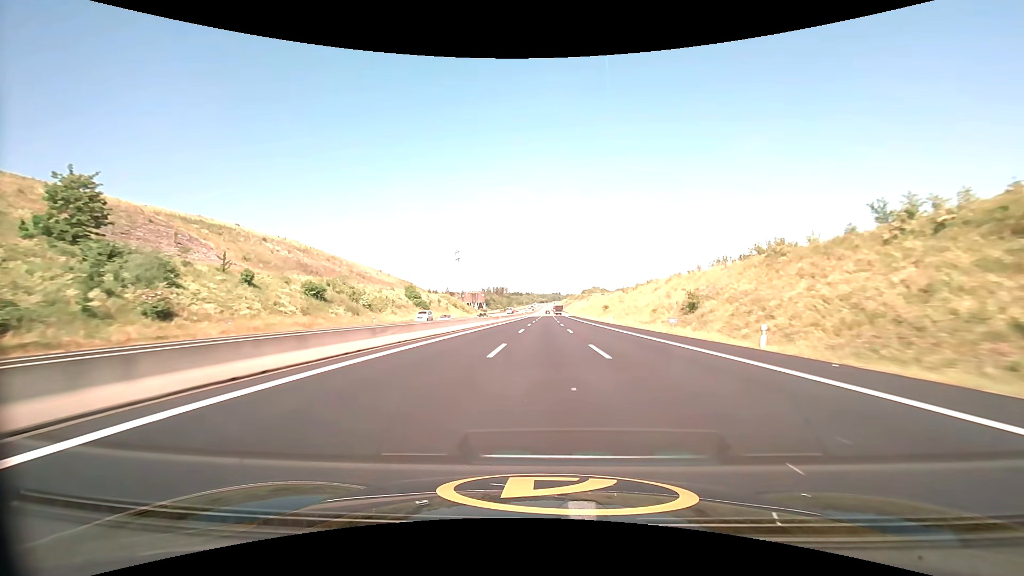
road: motorway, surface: asphalt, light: Day
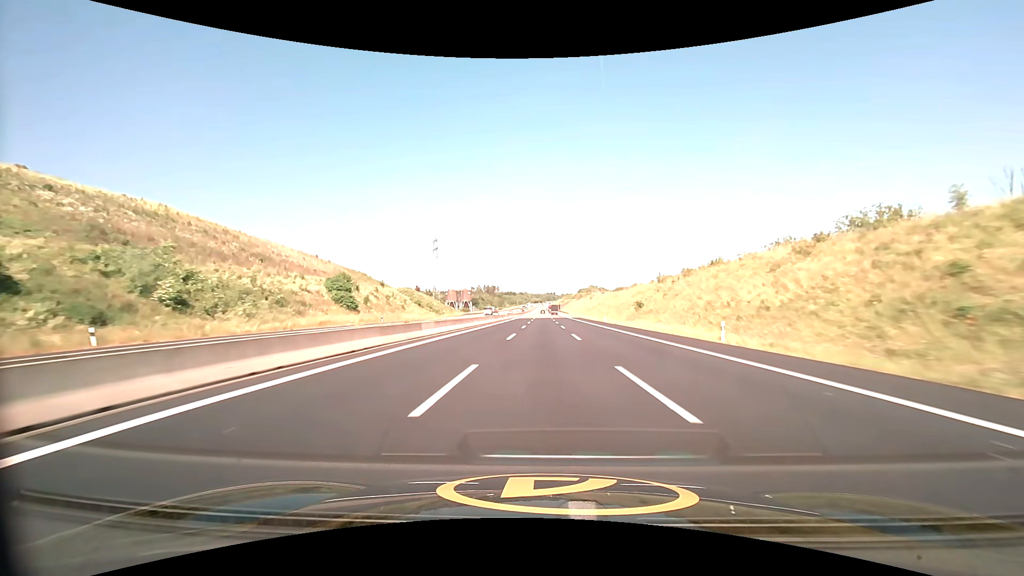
(+0.3, +45.0) m; +1°
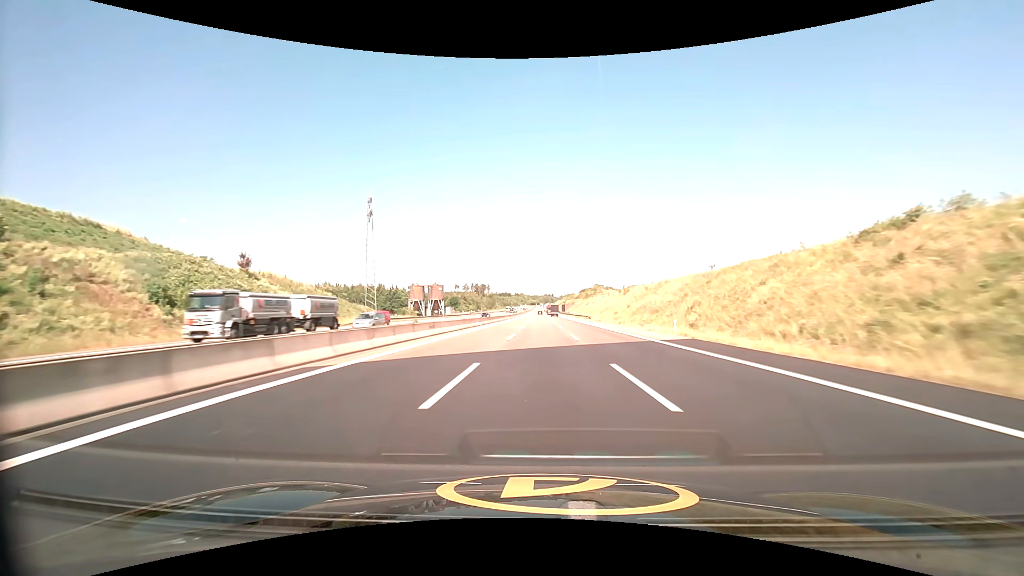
(+0.3, +88.8) m; 0°
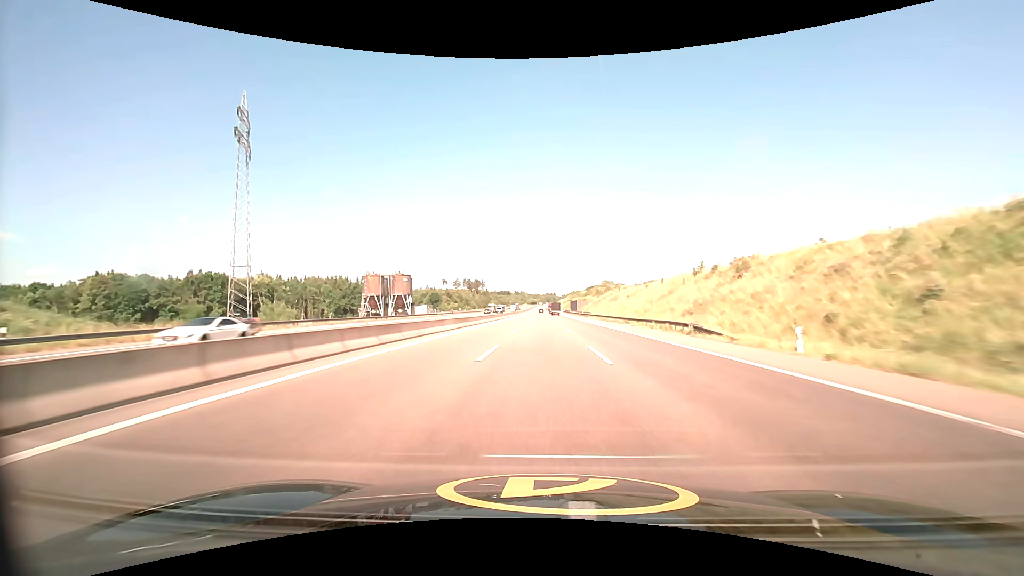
(0.0, +65.4) m; 0°
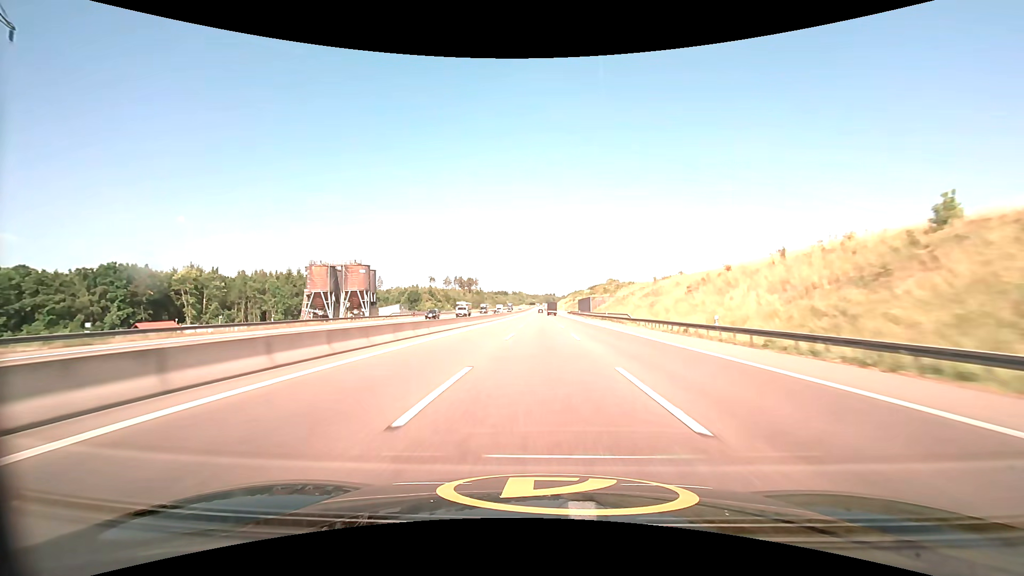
(0.0, +42.9) m; 0°
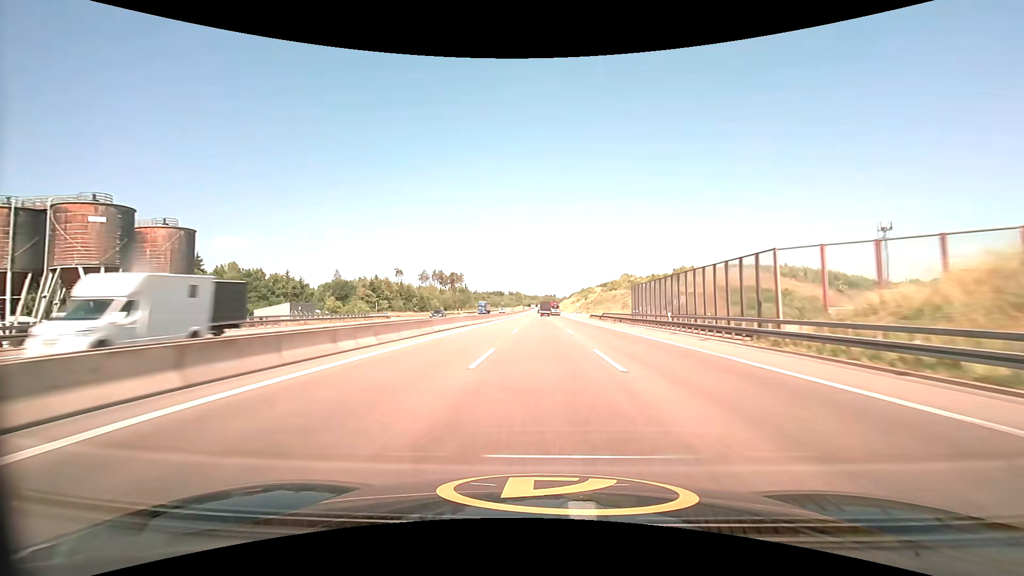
(-0.1, +83.5) m; 0°
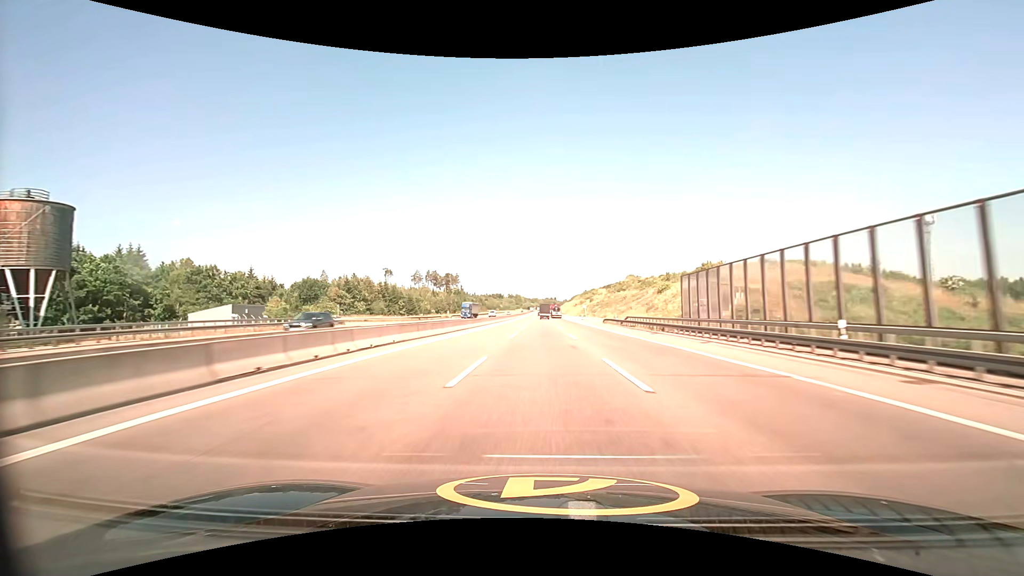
(0.0, +20.5) m; 0°
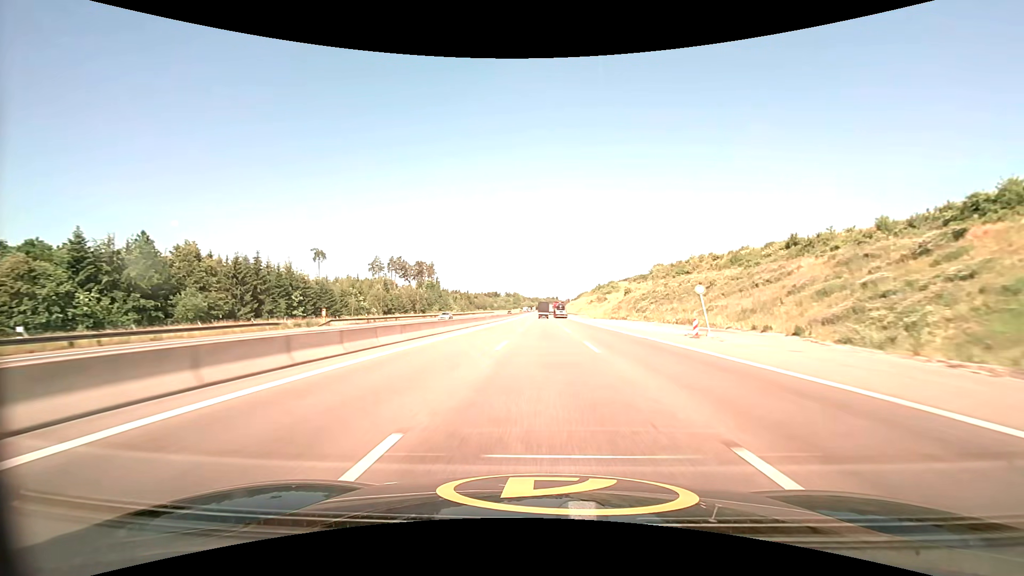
(-0.2, +80.8) m; 0°
(0, +10) (0, +20) (0, +30) (0, +40) (0, +50) (0, +60) (0, +70) (0, +80) (0, +90) (0, +100) m
